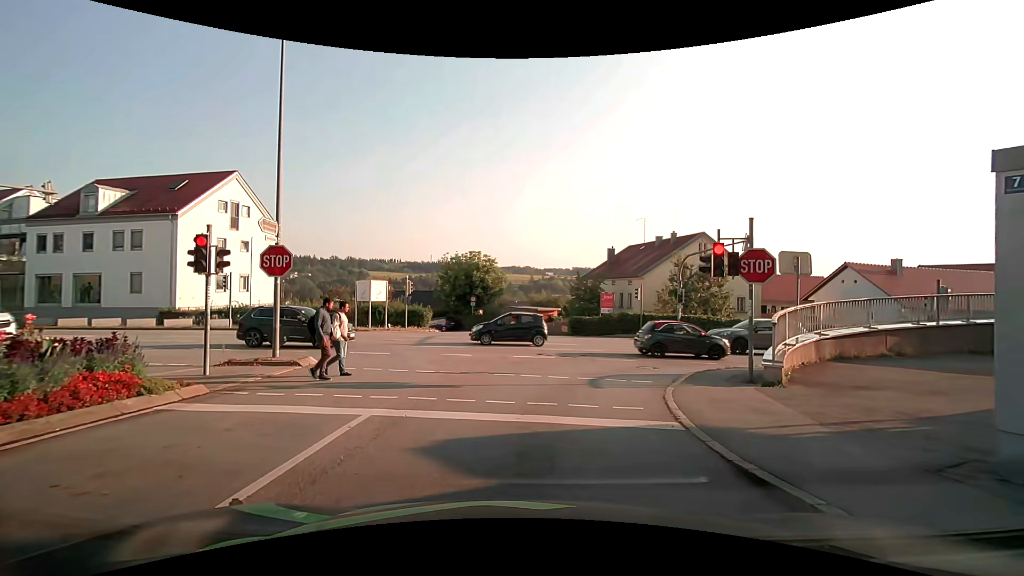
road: residential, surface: asphalt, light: Day
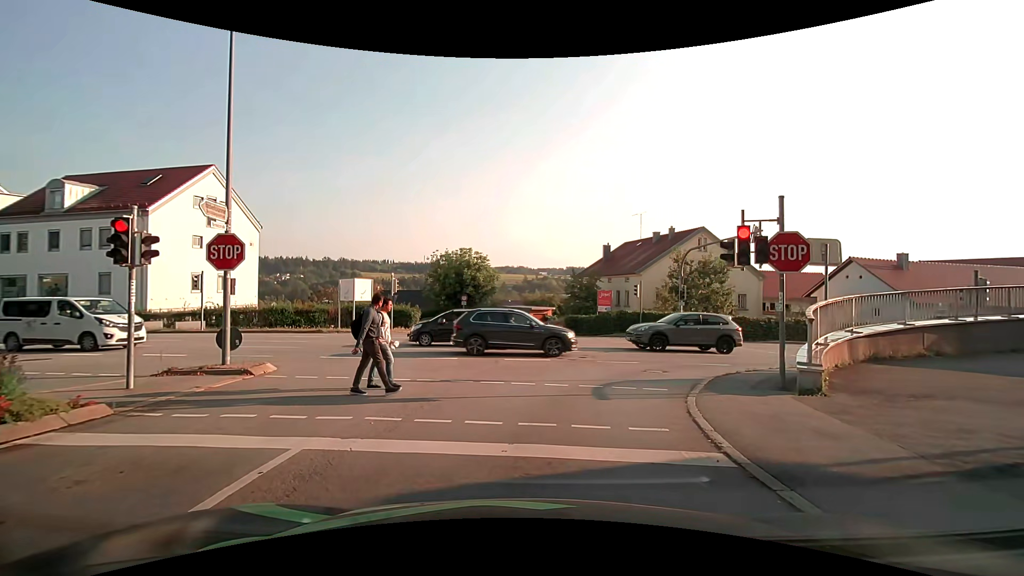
(0.0, +1.9) m; 0°
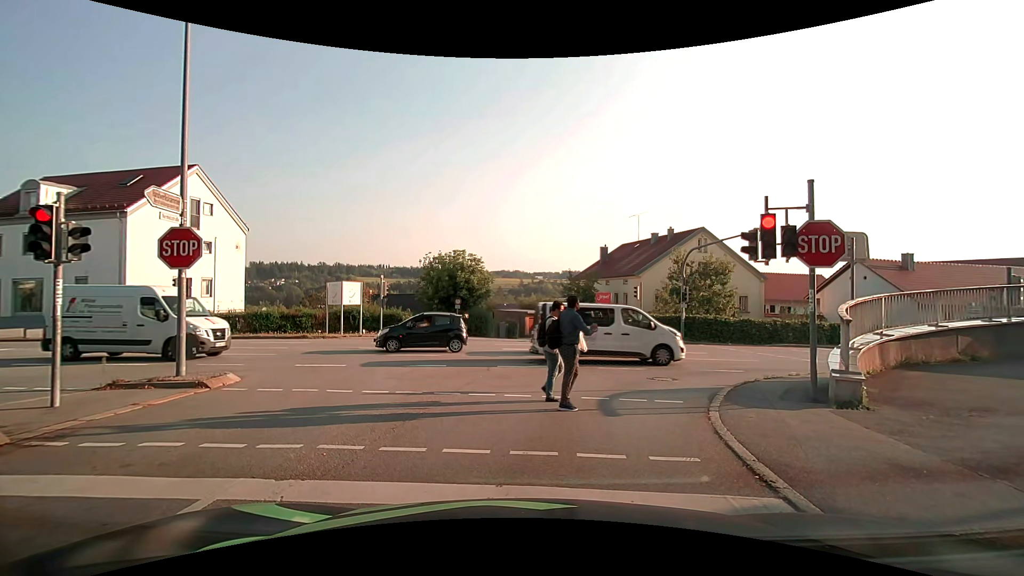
(0.0, +1.2) m; 0°
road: tertiary
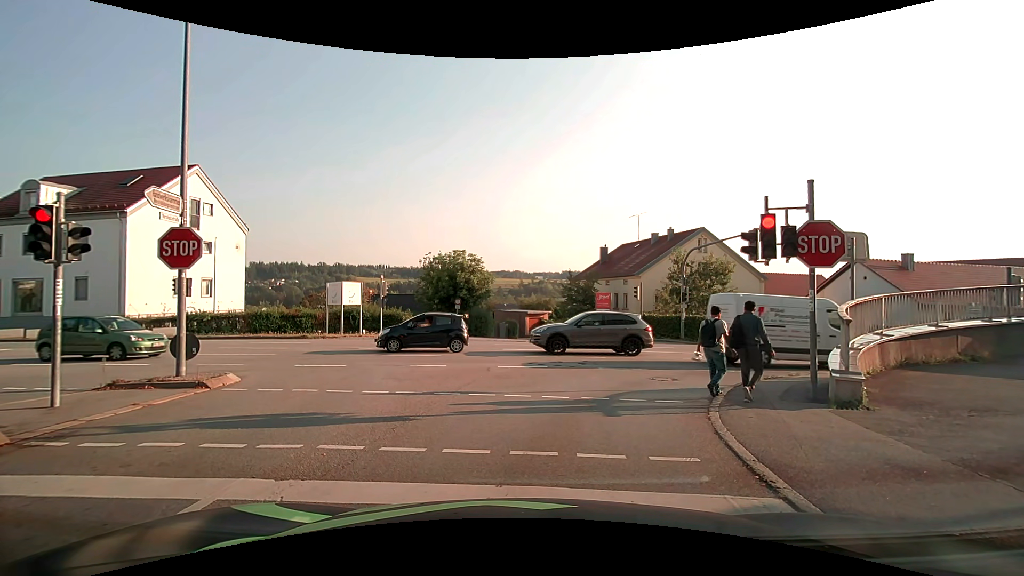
(0.0, 0.0) m; 0°
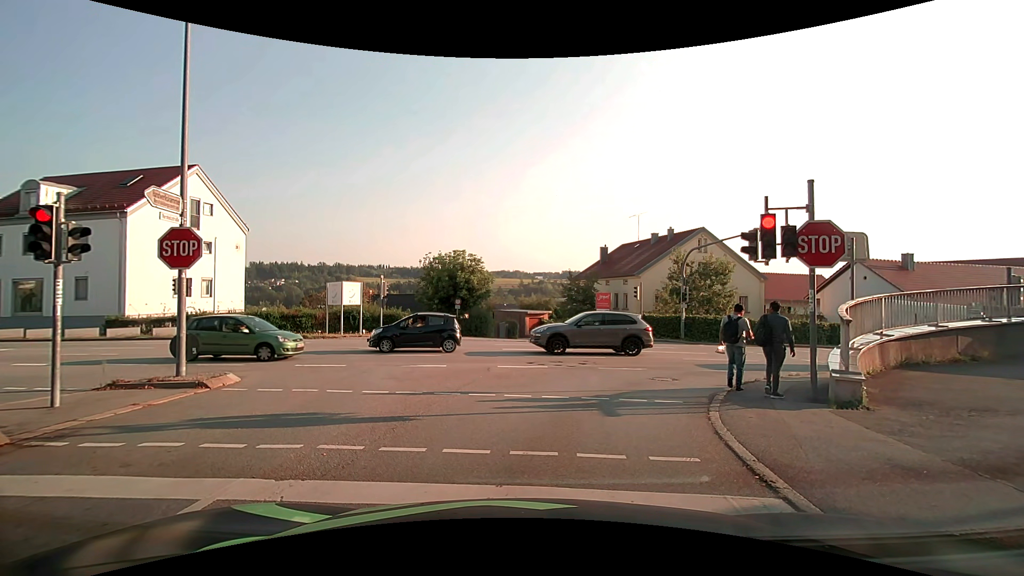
(0.0, 0.0) m; 0°
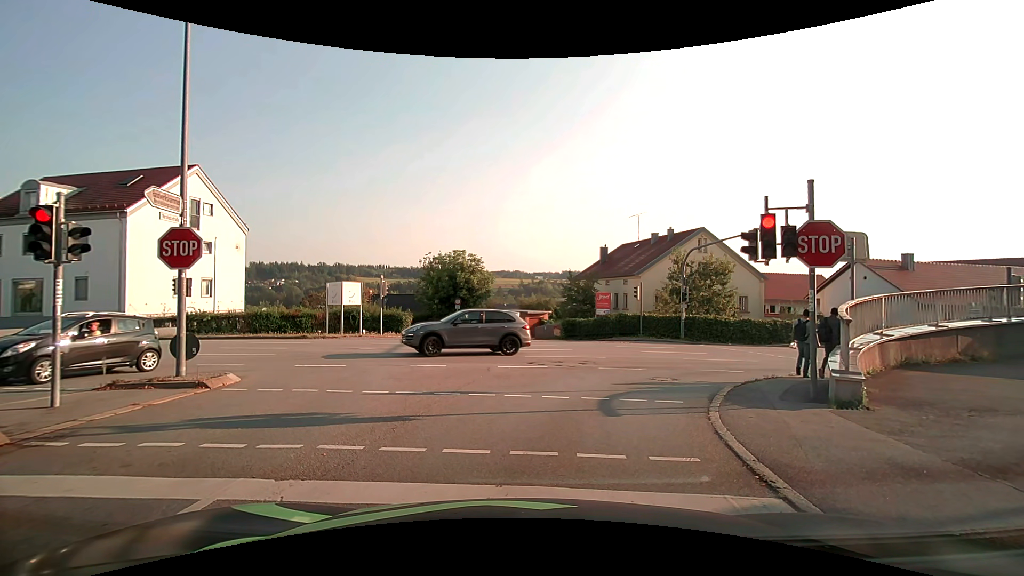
(0.0, 0.0) m; 0°
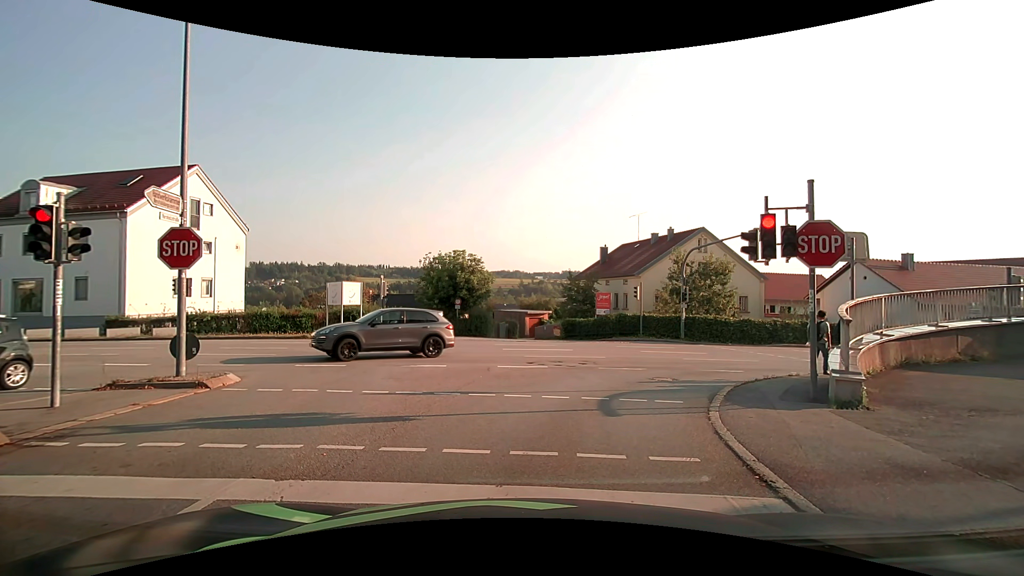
(0.0, 0.0) m; 0°
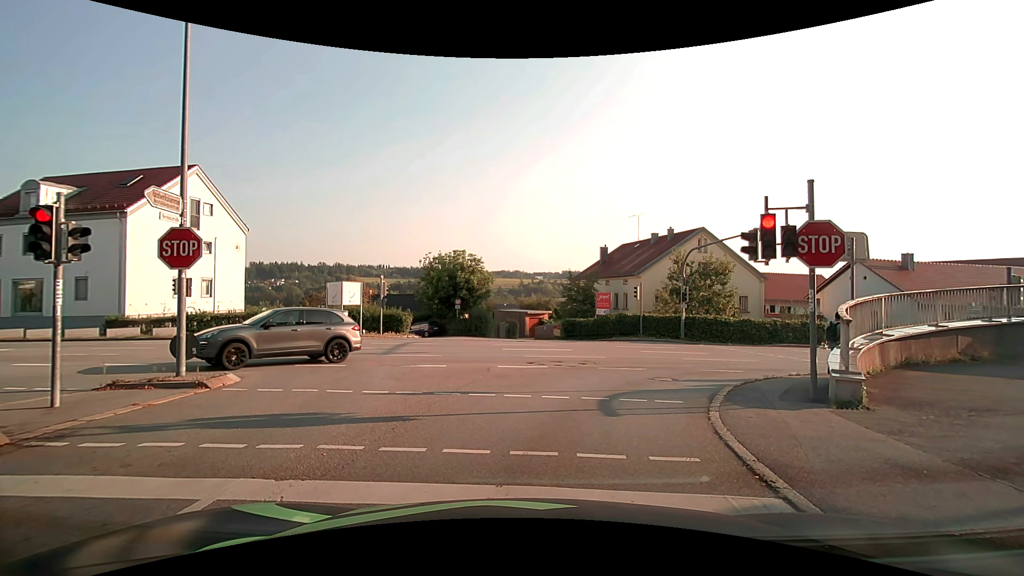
(0.0, 0.0) m; 0°
(+1, +10) (+6, +18) (+16, +22) (+25, +24) (+35, +26) (+45, +30) (+54, +33) (+63, +38) (+71, +43) (+79, +49) m
